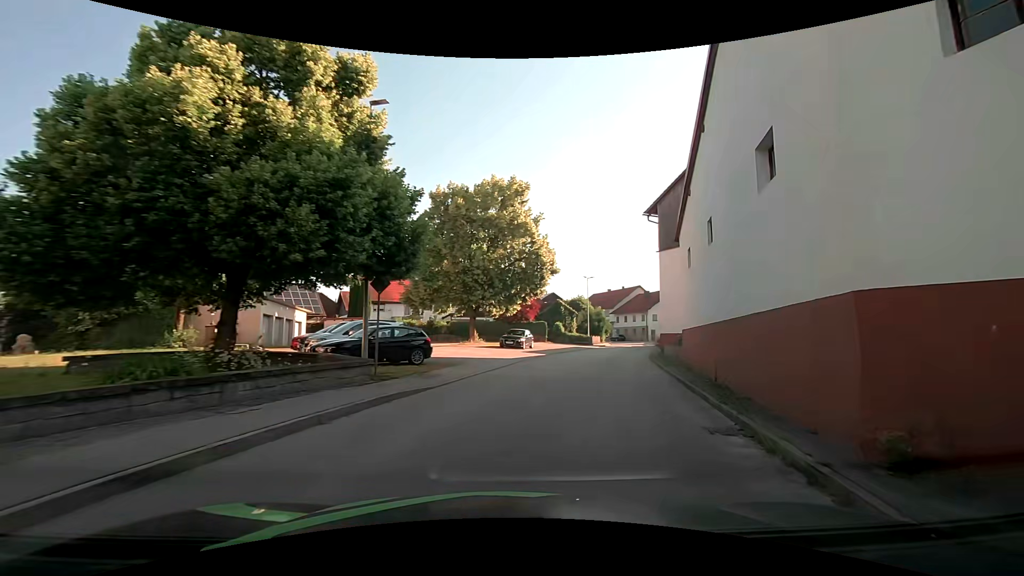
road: tertiary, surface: asphalt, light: Day
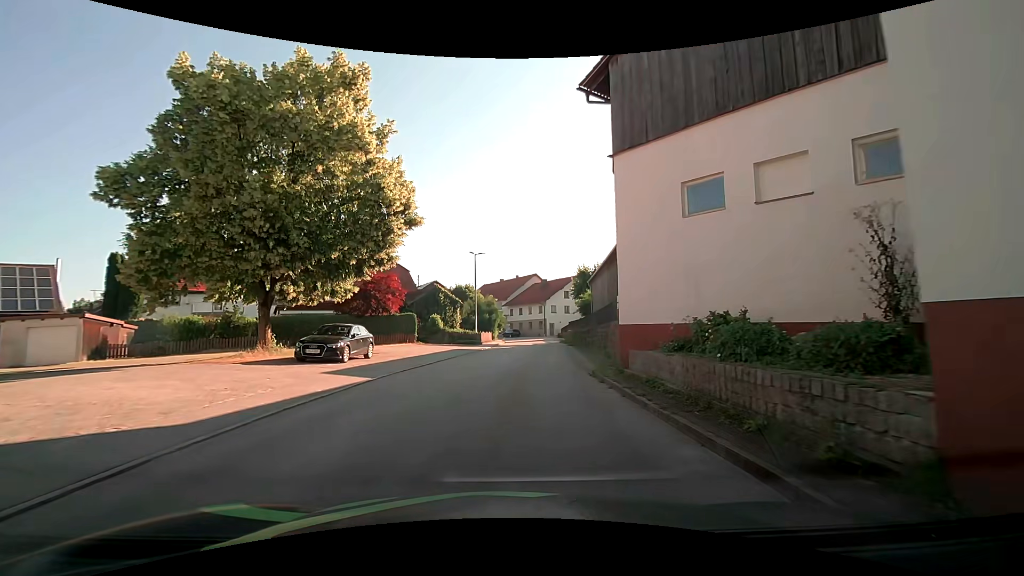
(+2.8, +16.7) m; +13°
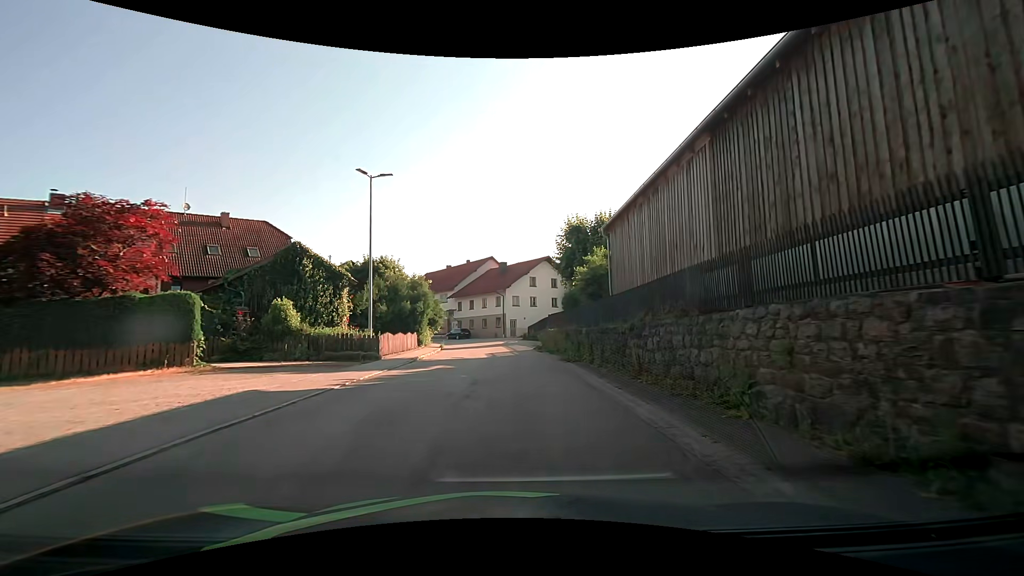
(+0.8, +23.0) m; +5°
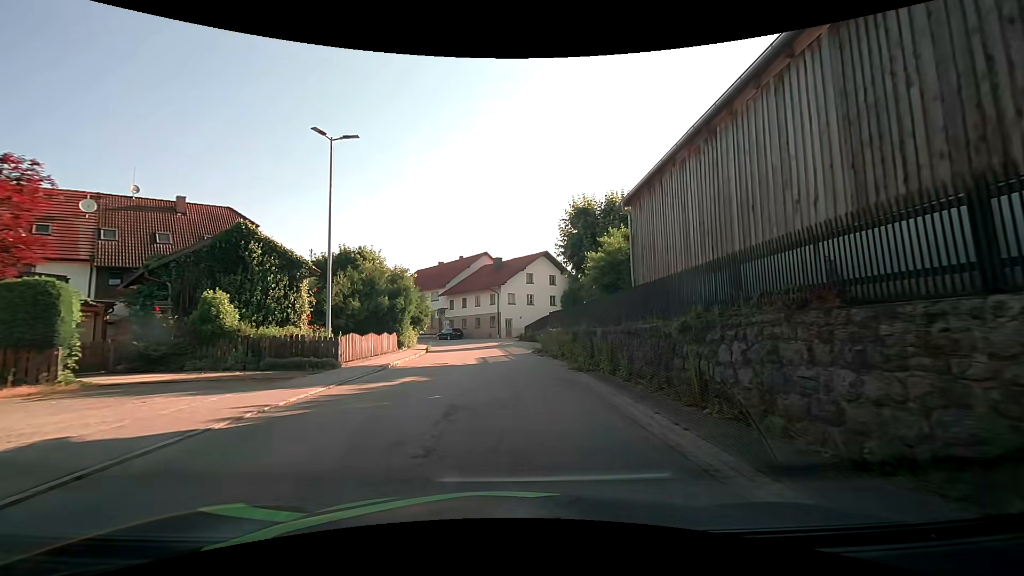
(0.0, +4.5) m; +1°
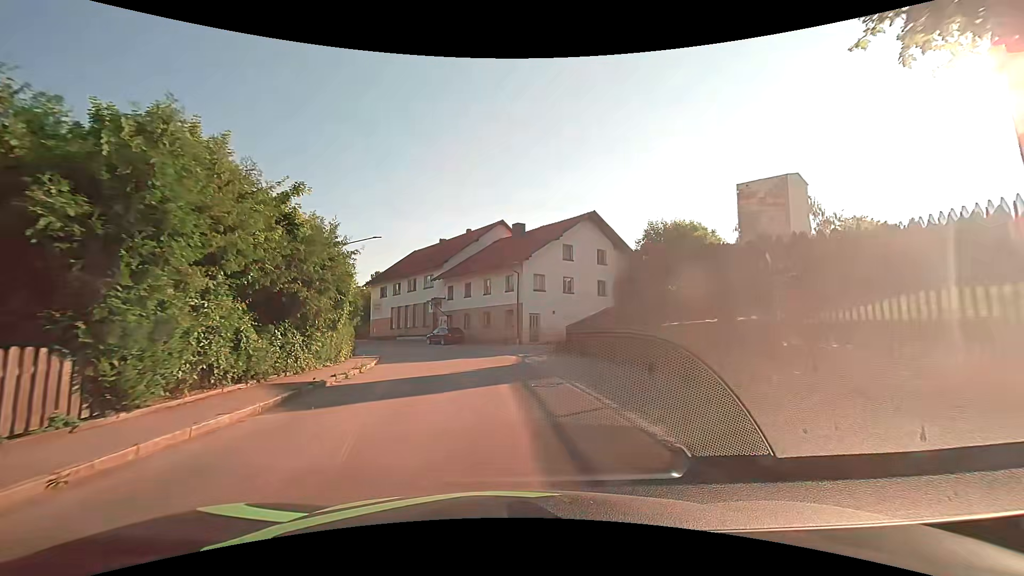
(-0.6, +22.1) m; -3°
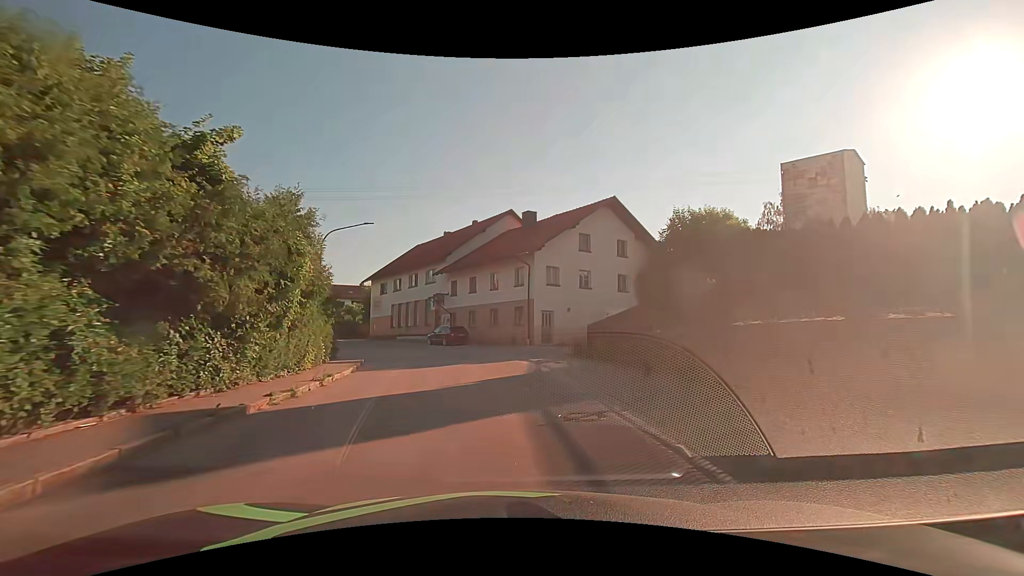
(0.0, +4.4) m; -1°
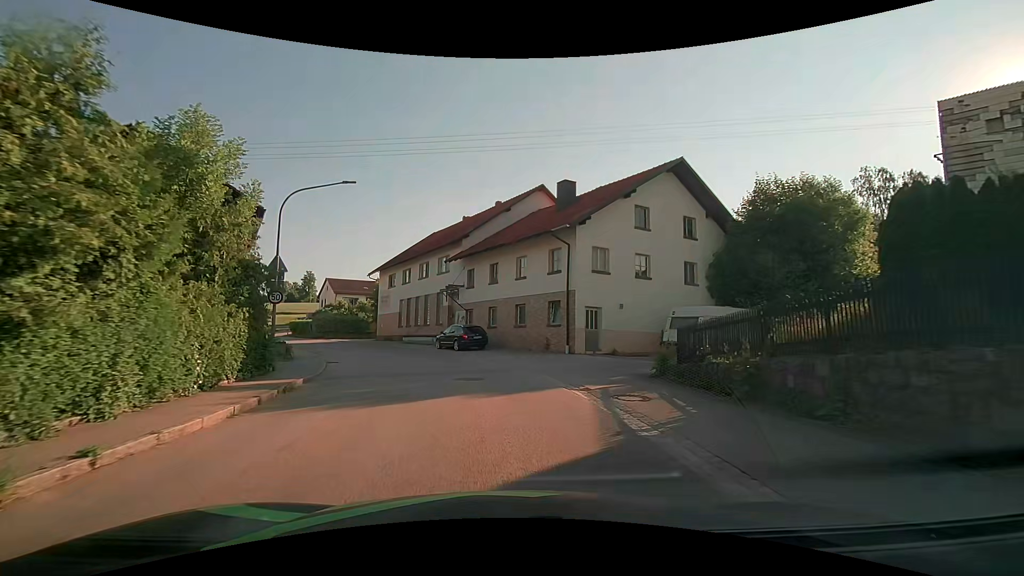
(-0.2, +8.8) m; -3°
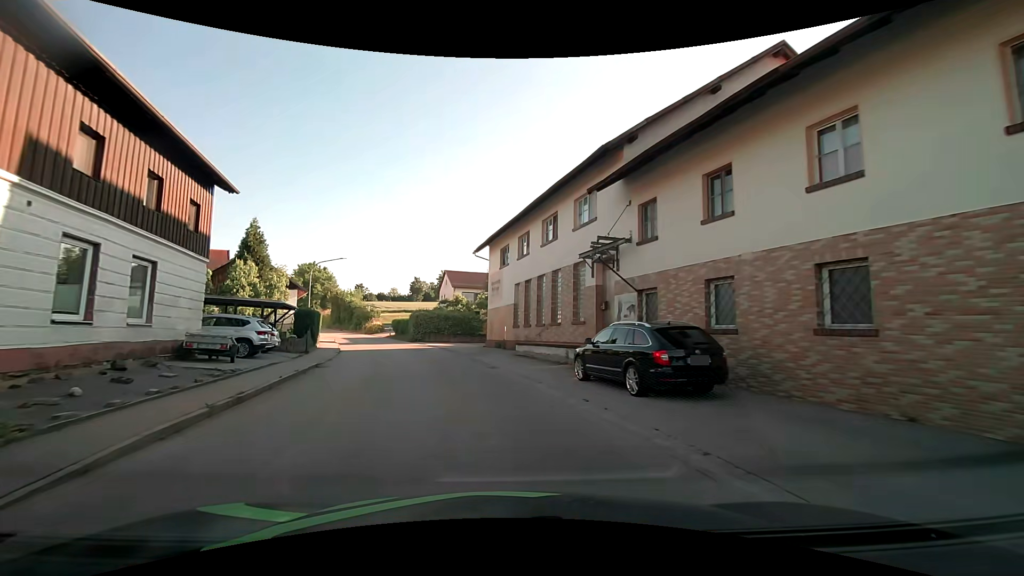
(-2.2, +18.7) m; -15°
(-1, +10) (-2, +20) (-5, +29) (-8, +39) (-12, +48) (-16, +57) (-21, +66) (-26, +75) (-30, +84) (-35, +92) m
